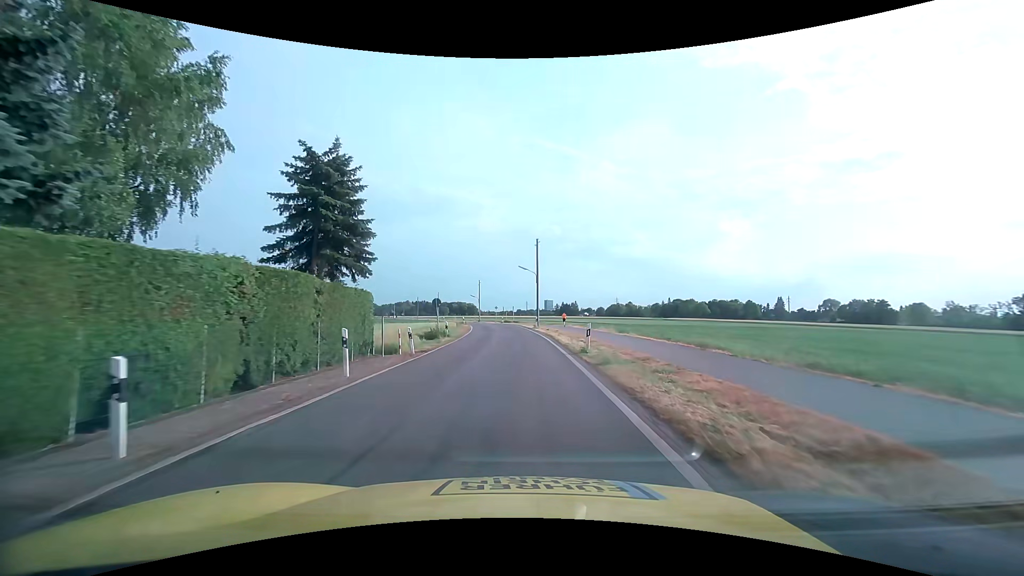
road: tertiary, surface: asphalt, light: Day
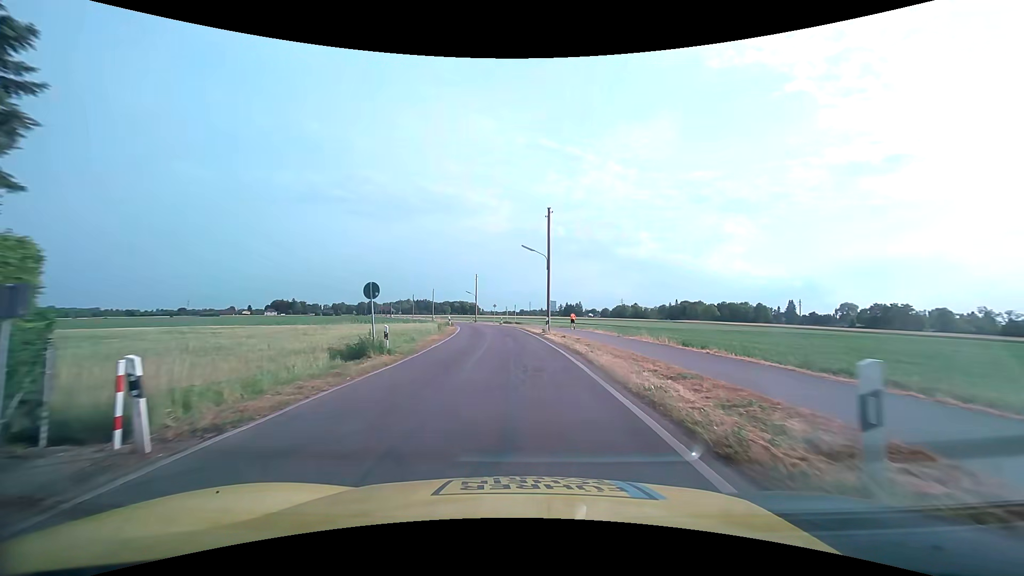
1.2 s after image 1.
(-0.1, +14.2) m; 0°
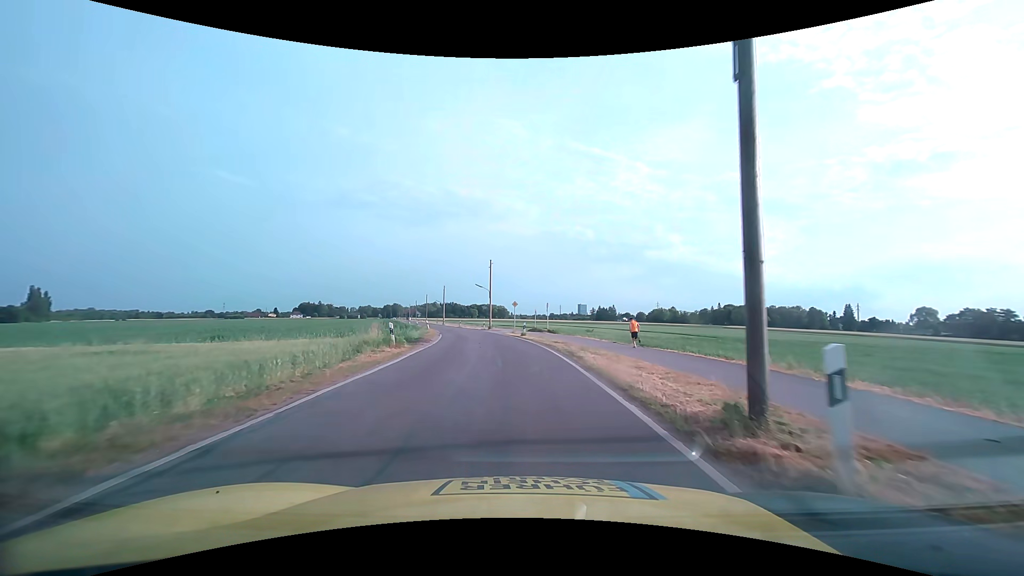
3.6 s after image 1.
(-0.7, +27.9) m; -4°
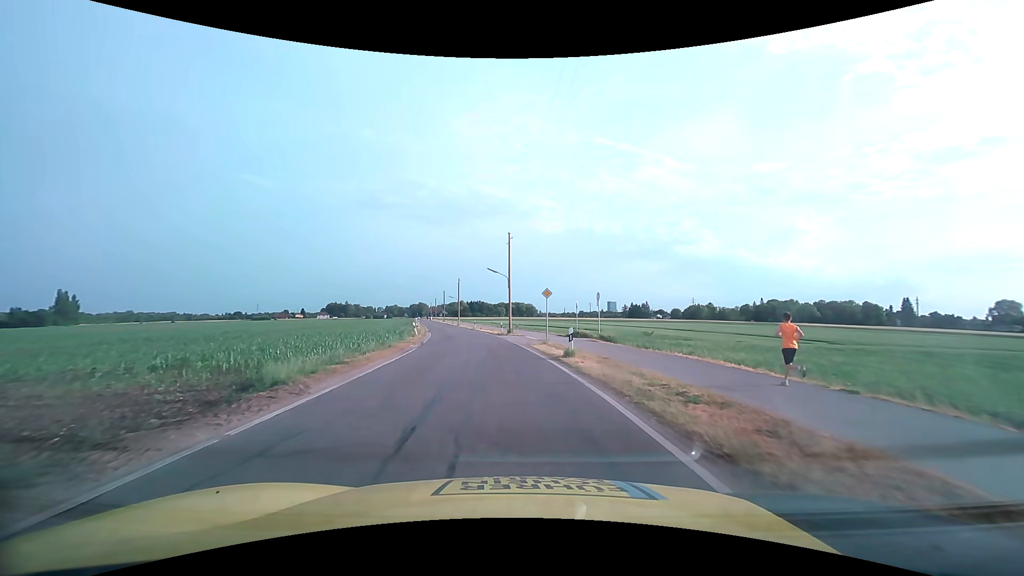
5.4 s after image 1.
(-0.3, +19.4) m; -3°
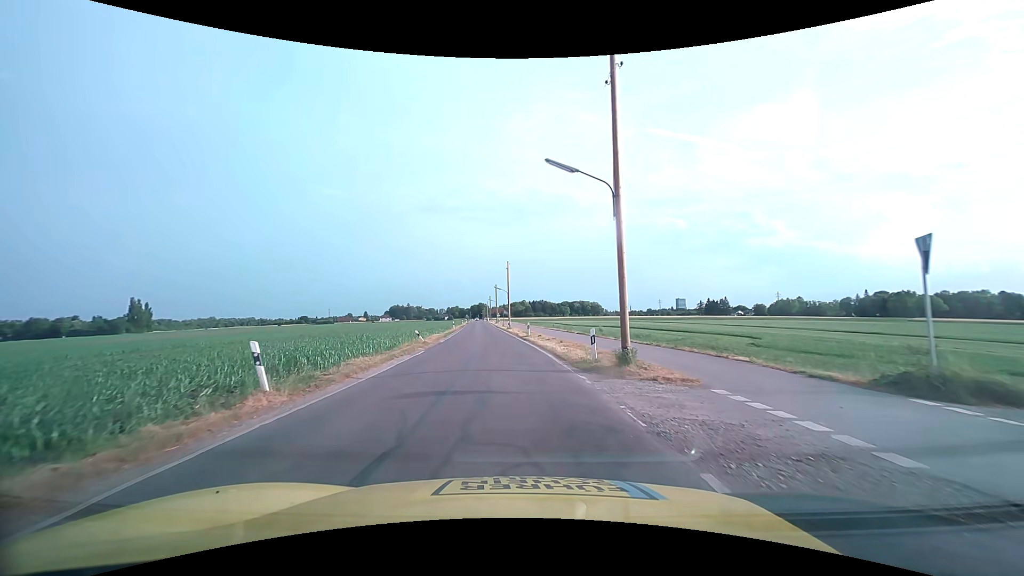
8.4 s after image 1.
(-1.8, +29.1) m; -7°
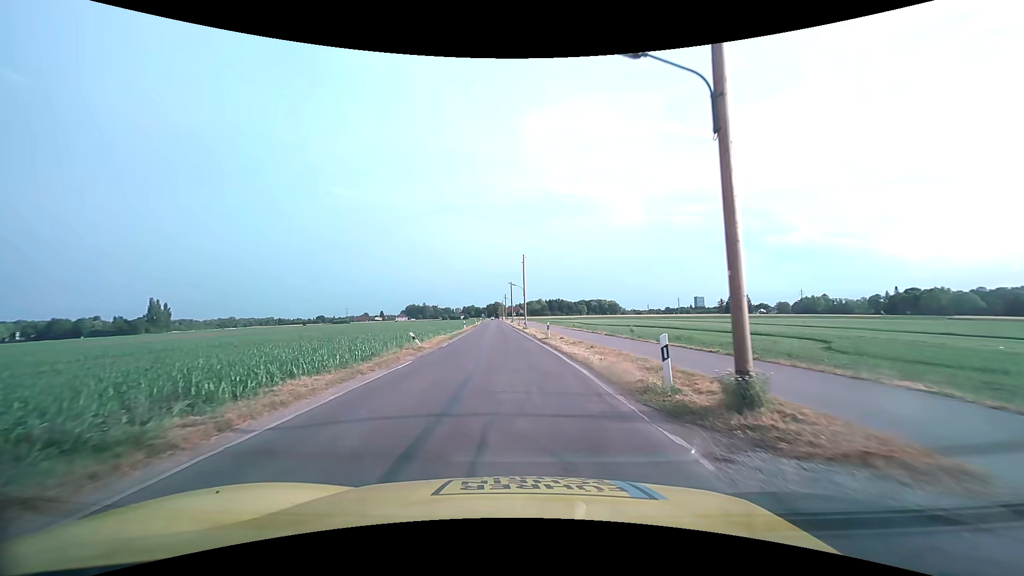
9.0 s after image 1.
(-0.1, +6.0) m; -2°
